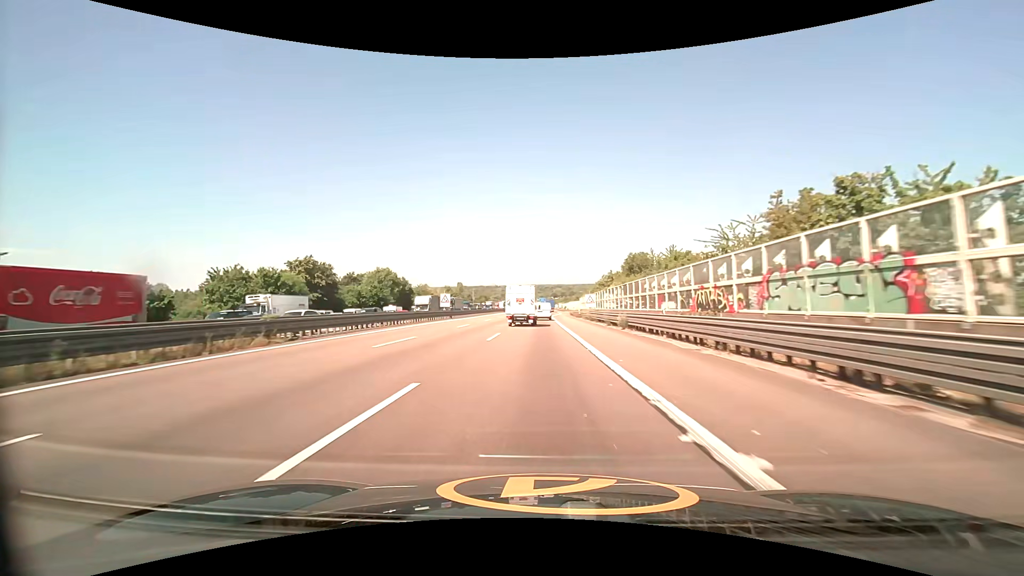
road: motorway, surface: asphalt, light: Day
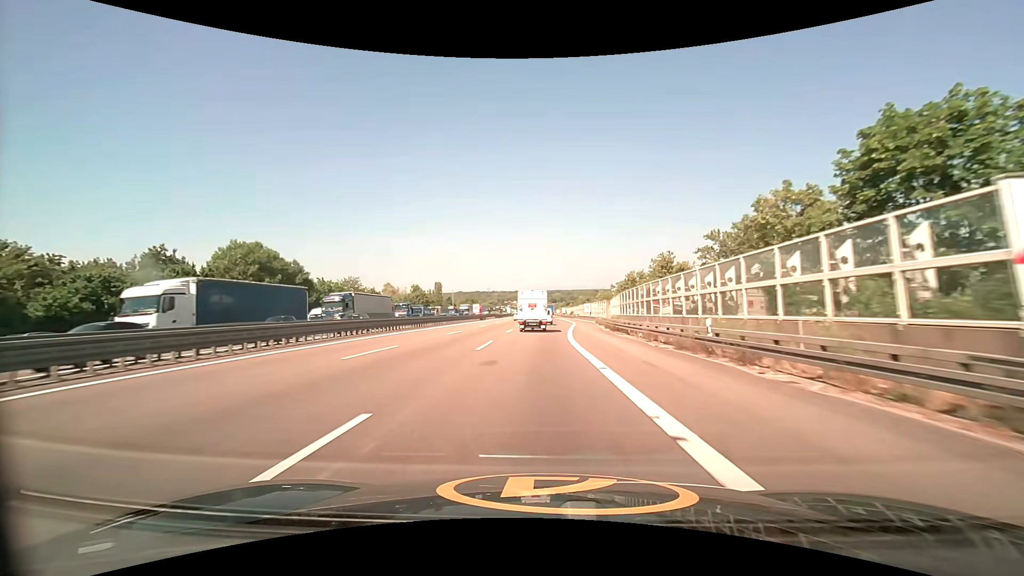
(-0.1, +56.2) m; 0°
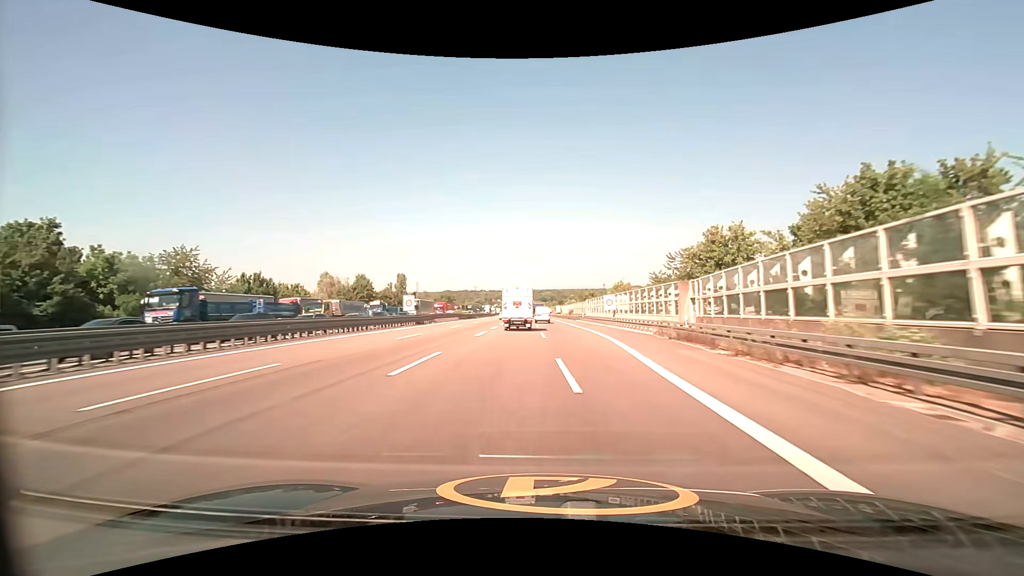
(+0.4, +43.9) m; +1°
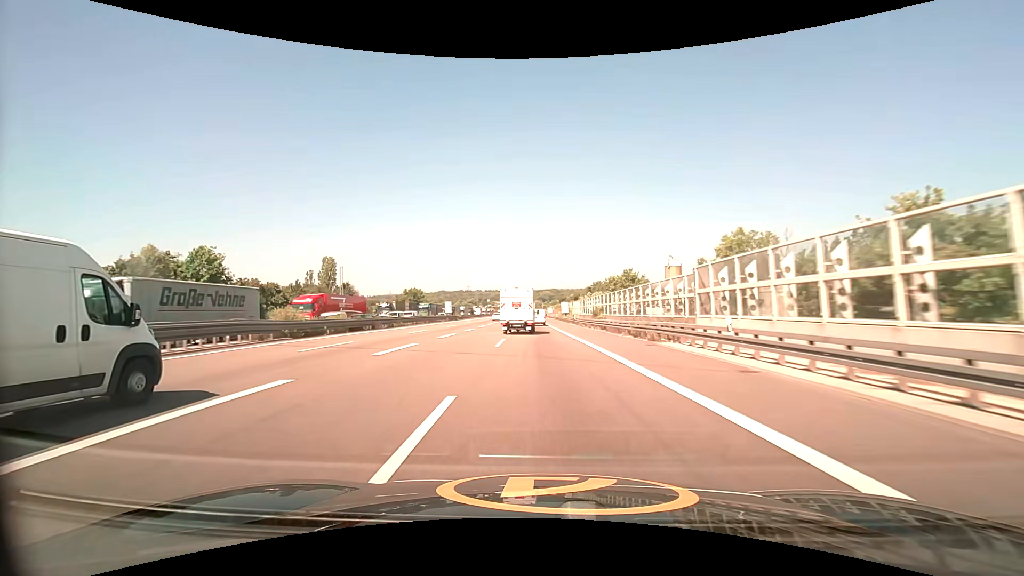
(+0.5, +60.2) m; 0°
